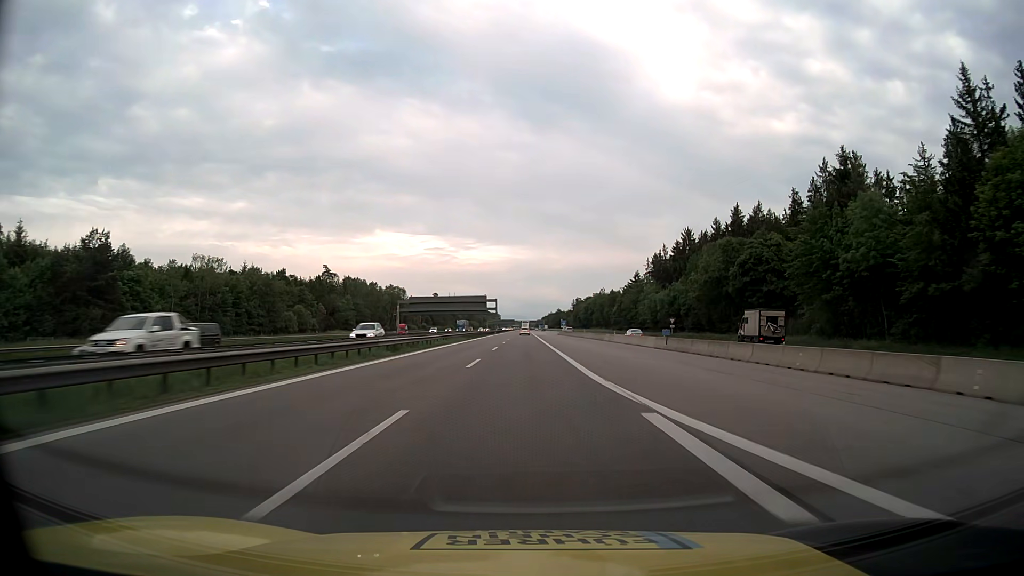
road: motorway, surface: asphalt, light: Day
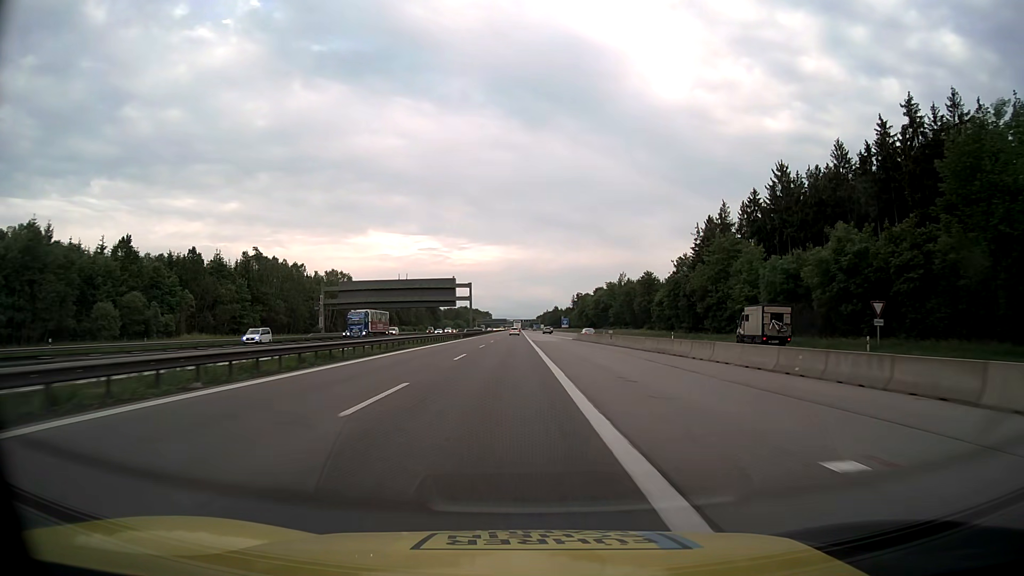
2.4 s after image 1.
(+0.6, +67.2) m; +1°
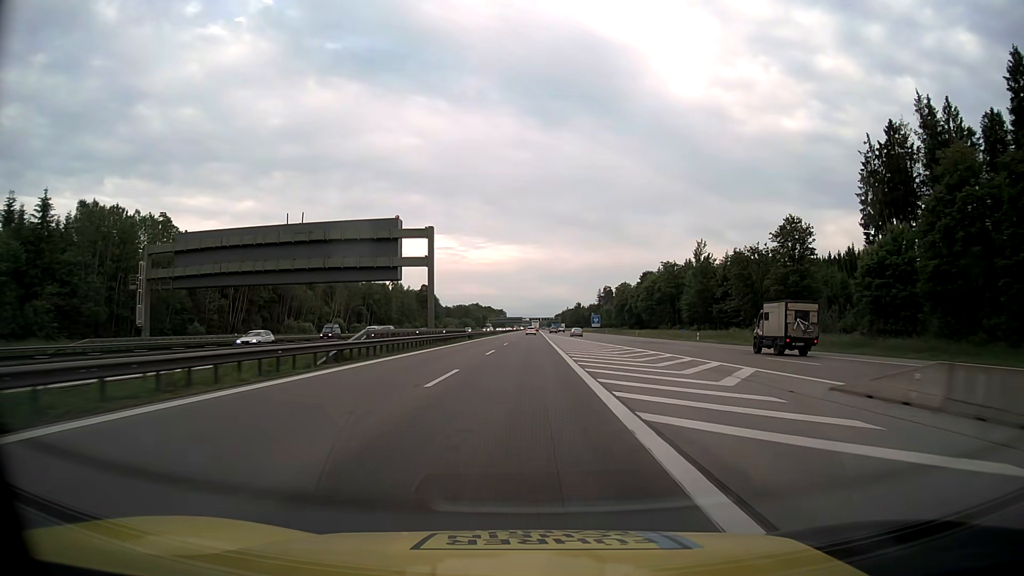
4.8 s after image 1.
(-1.1, +67.2) m; -2°
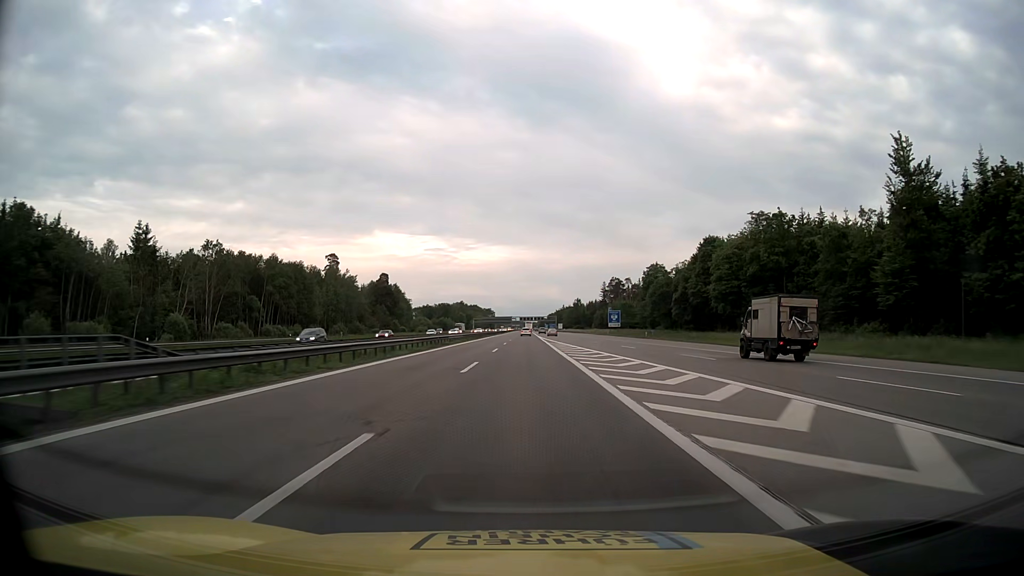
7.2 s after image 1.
(+0.5, +67.3) m; +1°
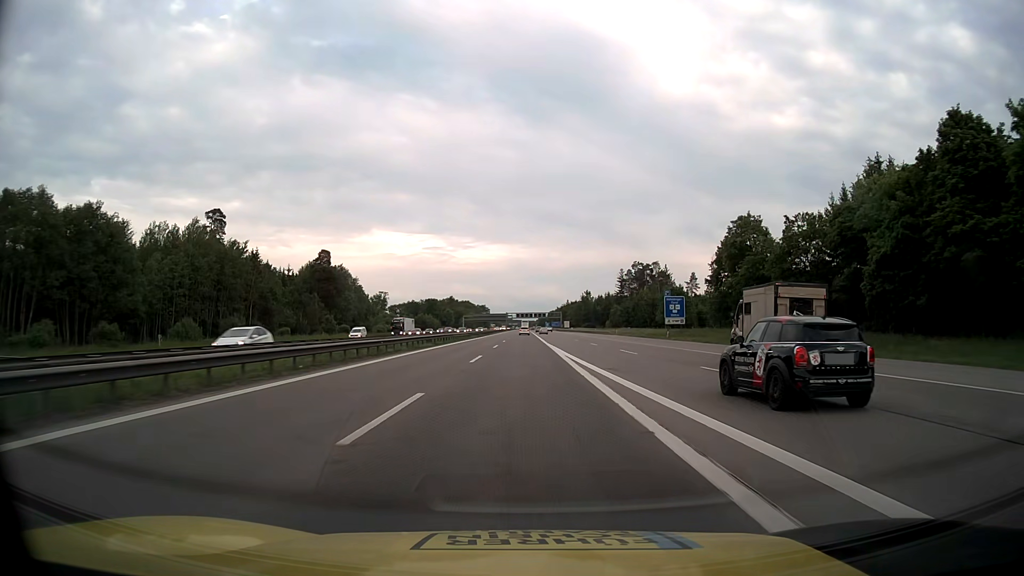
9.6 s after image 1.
(+0.2, +67.3) m; 0°
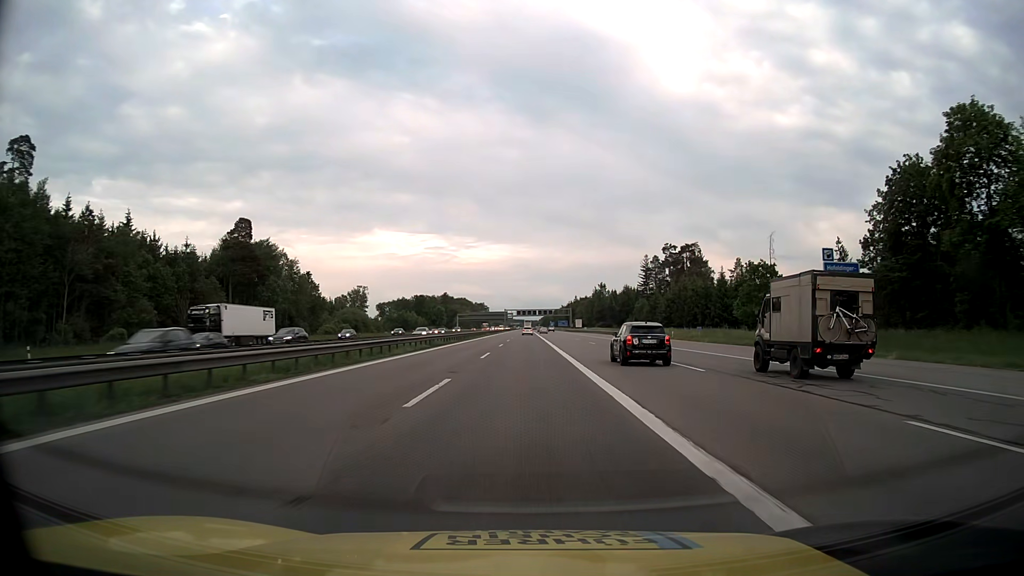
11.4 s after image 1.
(-0.1, +50.5) m; 0°
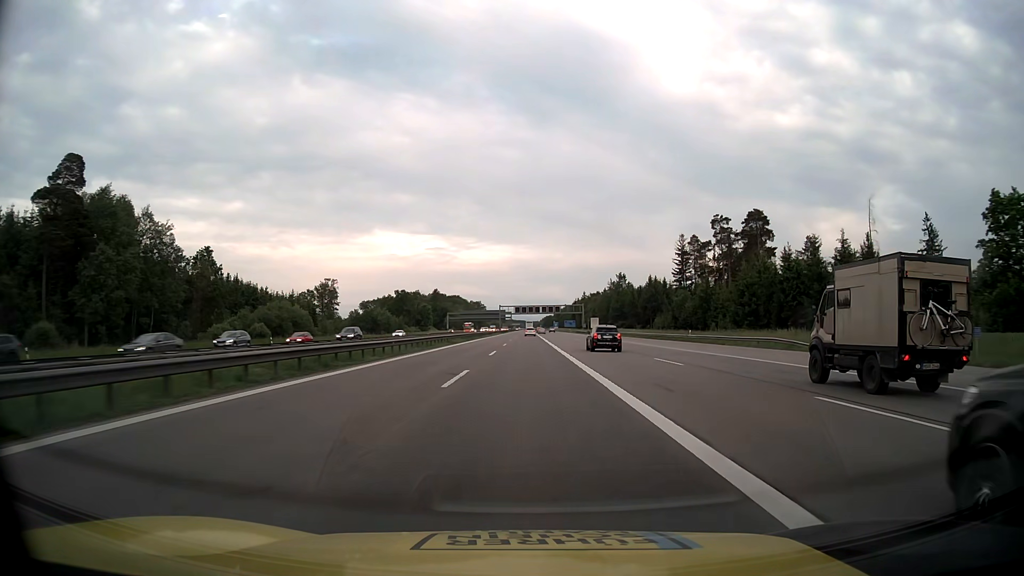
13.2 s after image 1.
(0.0, +50.5) m; 0°
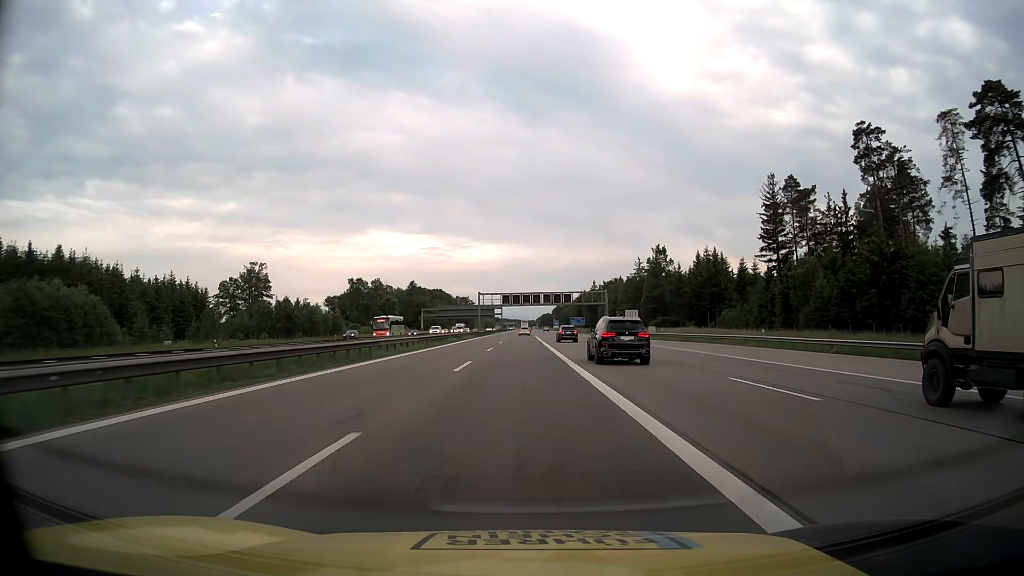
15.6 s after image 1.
(+0.3, +67.2) m; 0°
(0, +10) (0, +20) (0, +30) (0, +40) (0, +50) (0, +60) (0, +70) (0, +80) (-1, +90) (-1, +100) m
